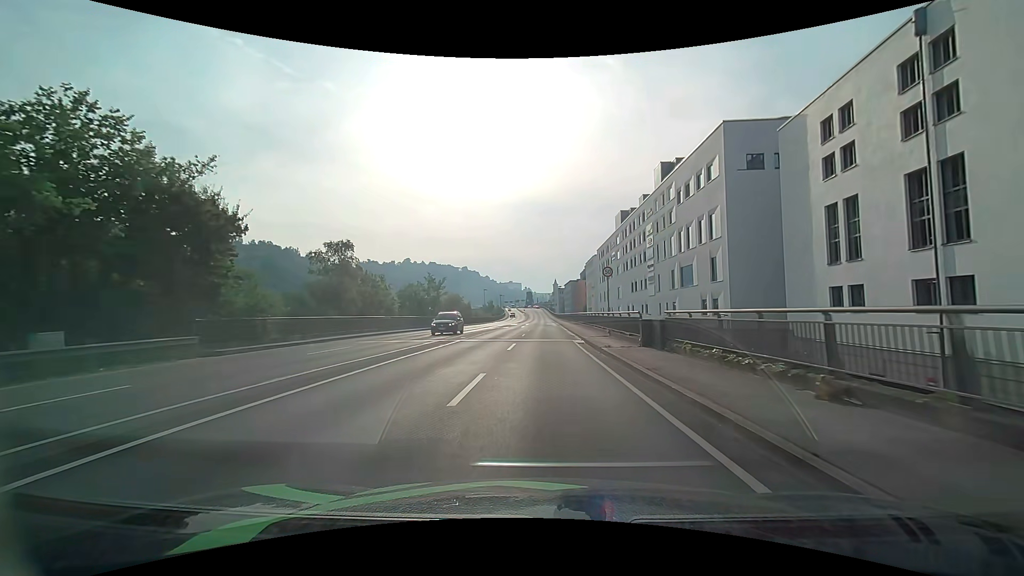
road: primary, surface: asphalt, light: Day
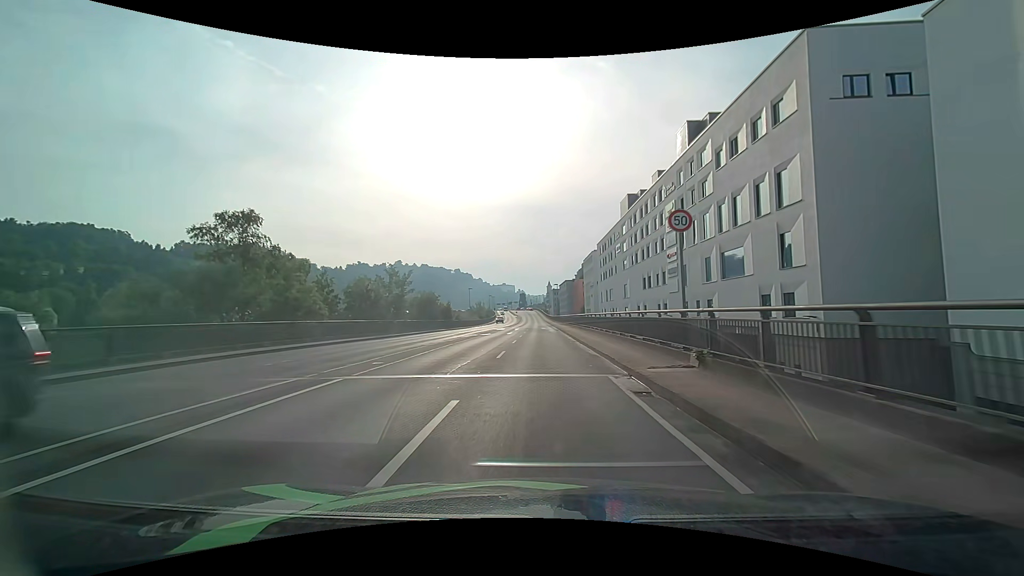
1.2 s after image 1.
(+0.1, +15.3) m; 0°
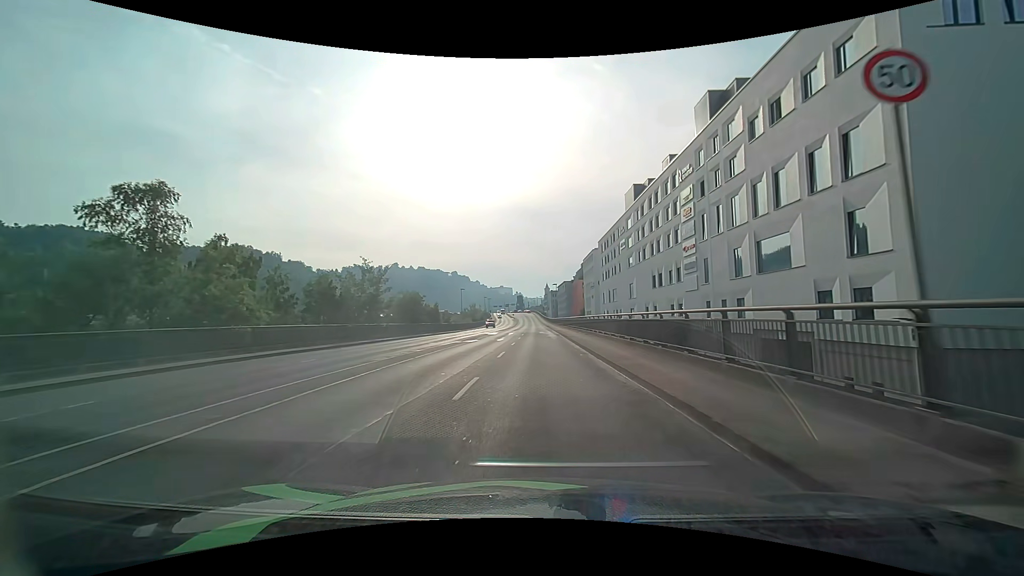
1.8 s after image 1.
(+0.1, +7.8) m; +1°
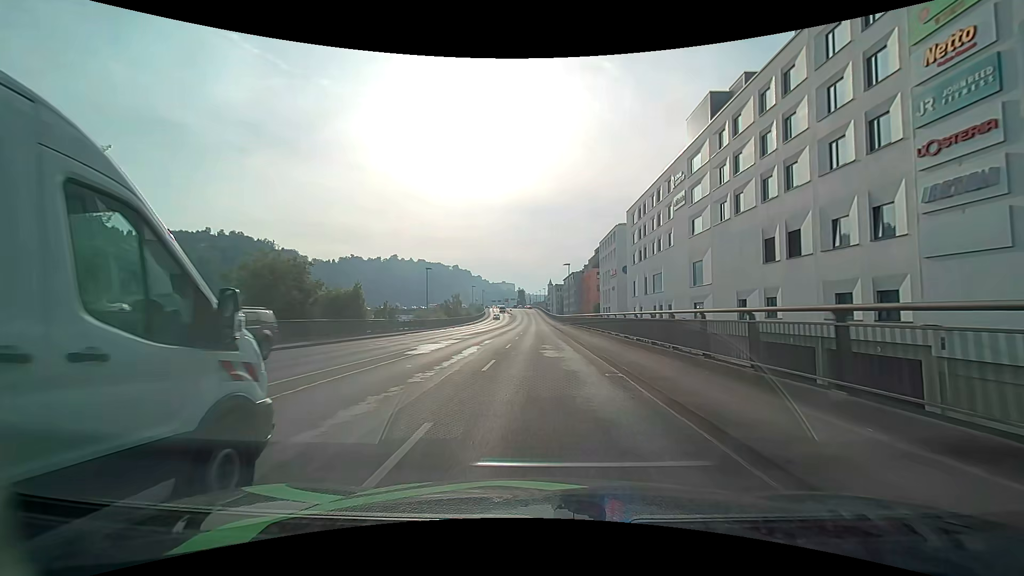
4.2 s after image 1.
(-0.3, +32.1) m; -1°
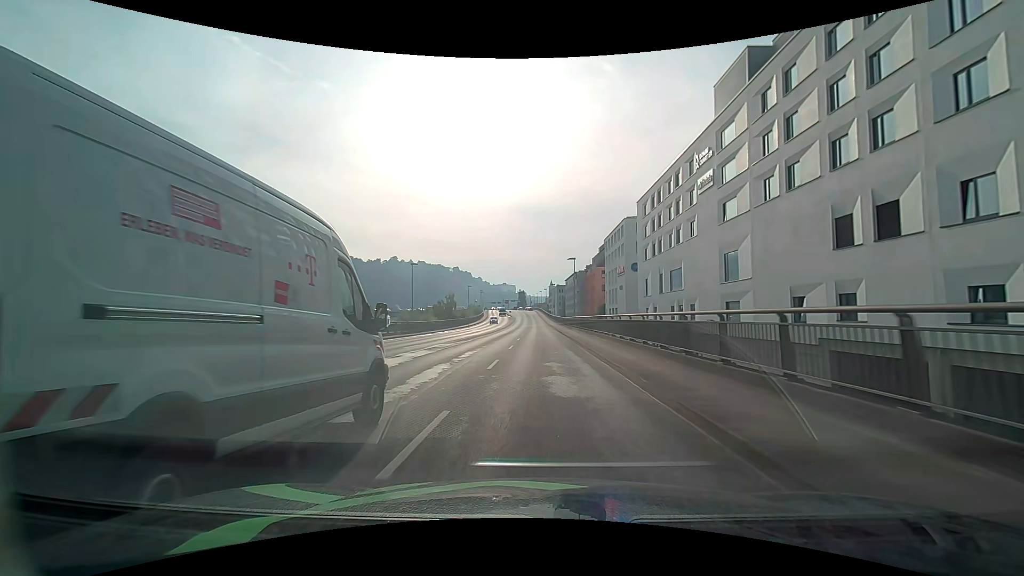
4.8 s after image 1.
(0.0, +8.1) m; 0°
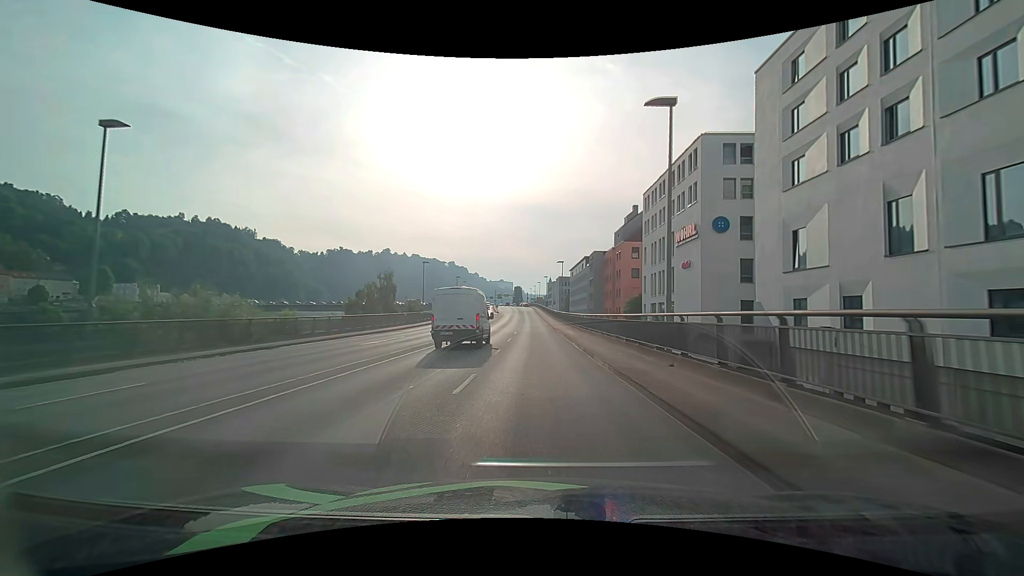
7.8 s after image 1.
(-0.1, +40.6) m; 0°
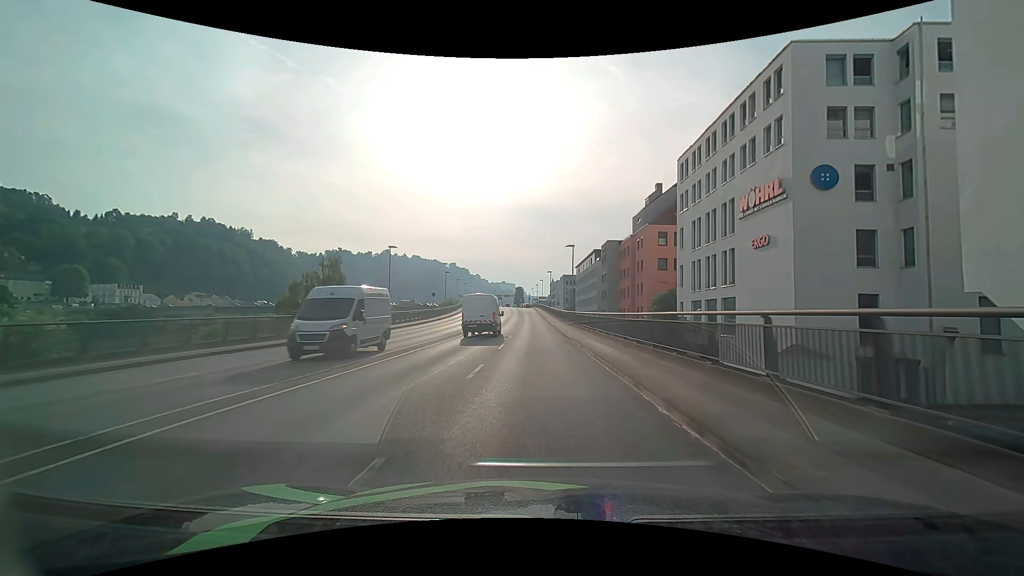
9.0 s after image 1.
(0.0, +16.1) m; 0°
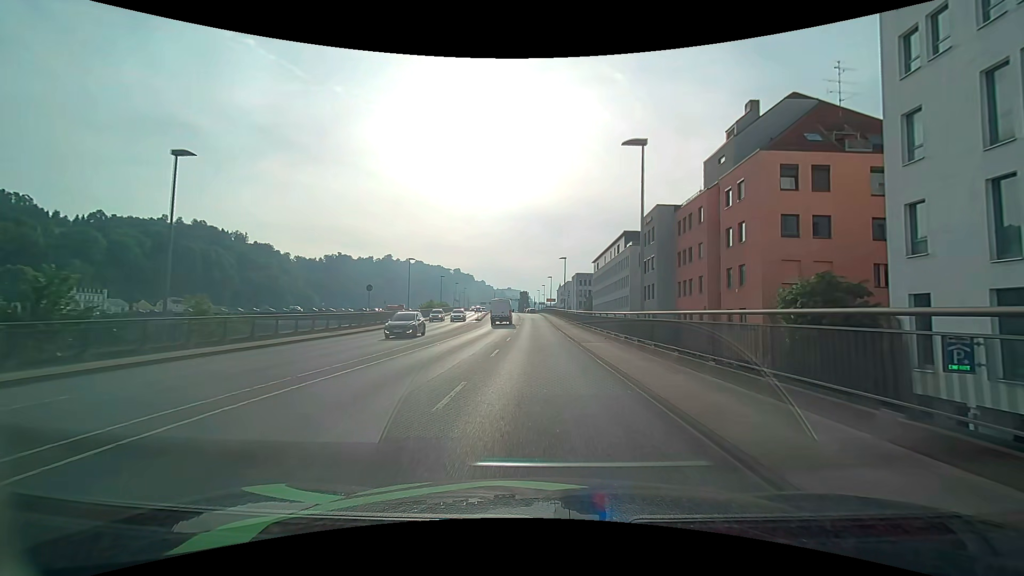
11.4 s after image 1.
(-0.2, +30.9) m; -1°
(0, +10) (0, +20) (0, +30) (-1, +40) (-1, +50) (-1, +60) (-1, +70) (-1, +80) (-2, +90) (-2, +100) m
